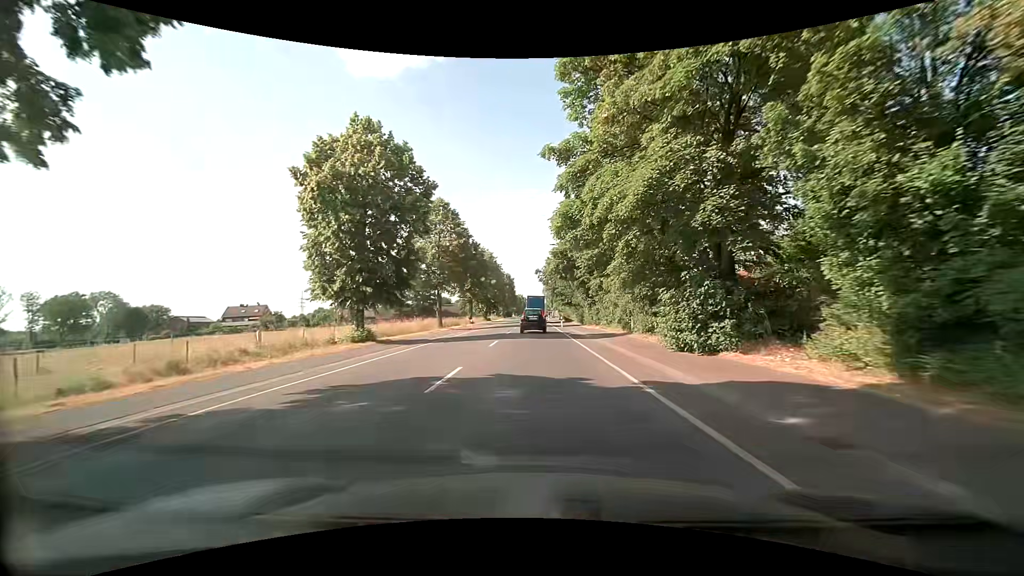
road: primary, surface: asphalt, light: Day
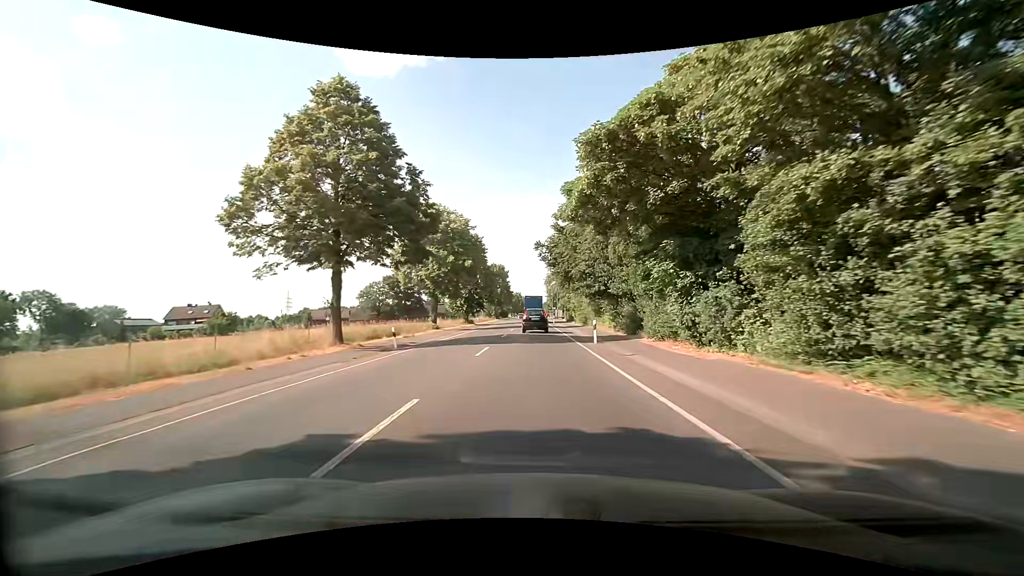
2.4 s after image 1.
(+0.4, +28.8) m; +1°
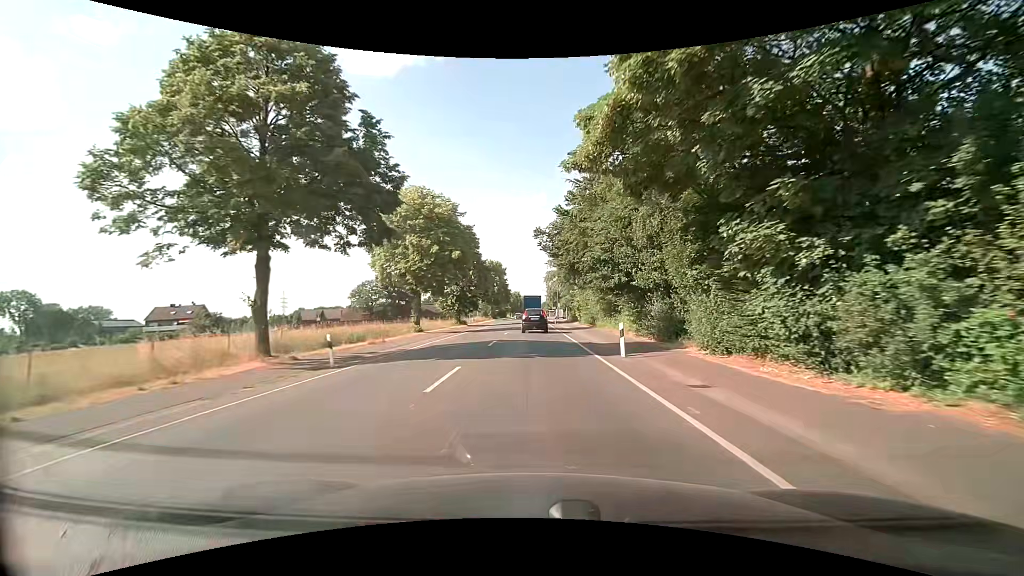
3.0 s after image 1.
(0.0, +7.3) m; 0°
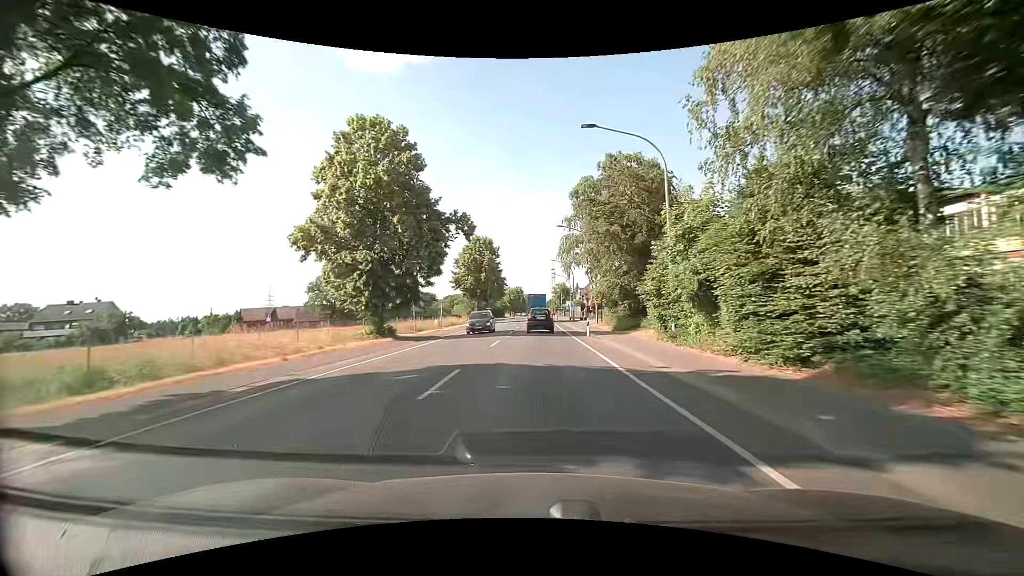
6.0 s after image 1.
(-0.4, +37.0) m; -1°
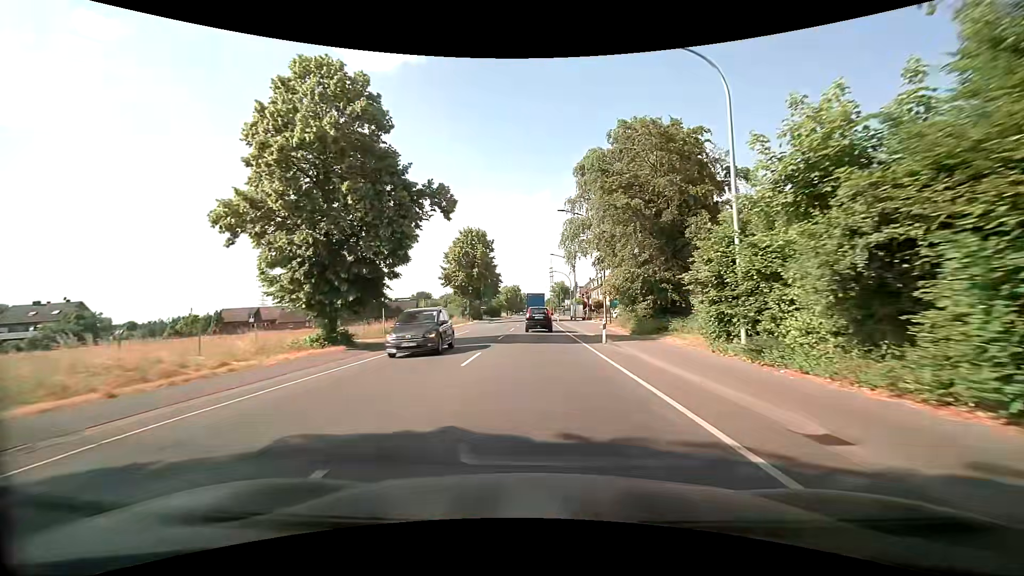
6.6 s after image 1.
(0.0, +7.4) m; 0°
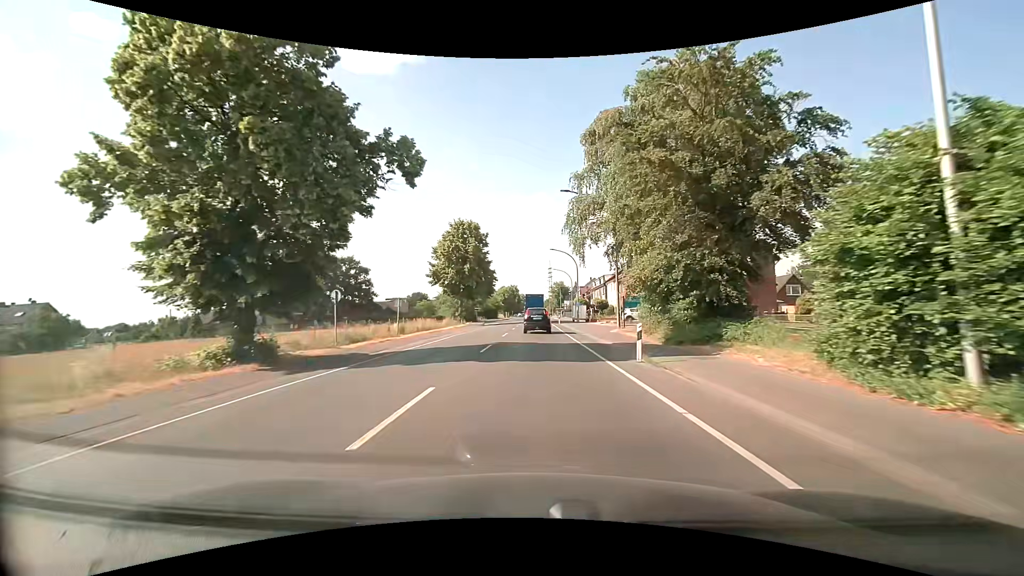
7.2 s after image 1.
(0.0, +7.4) m; 0°
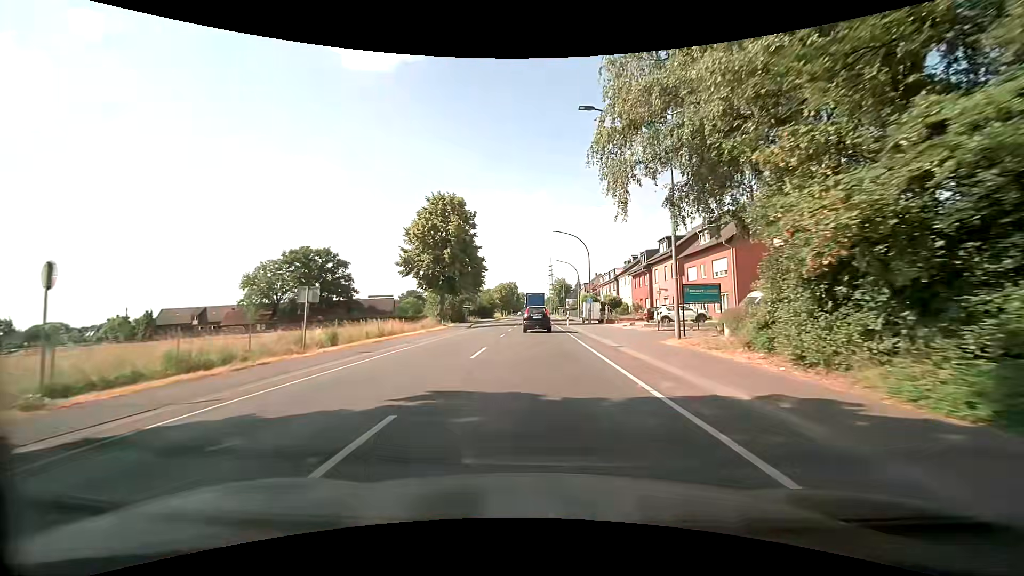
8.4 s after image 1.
(+0.1, +14.5) m; 0°
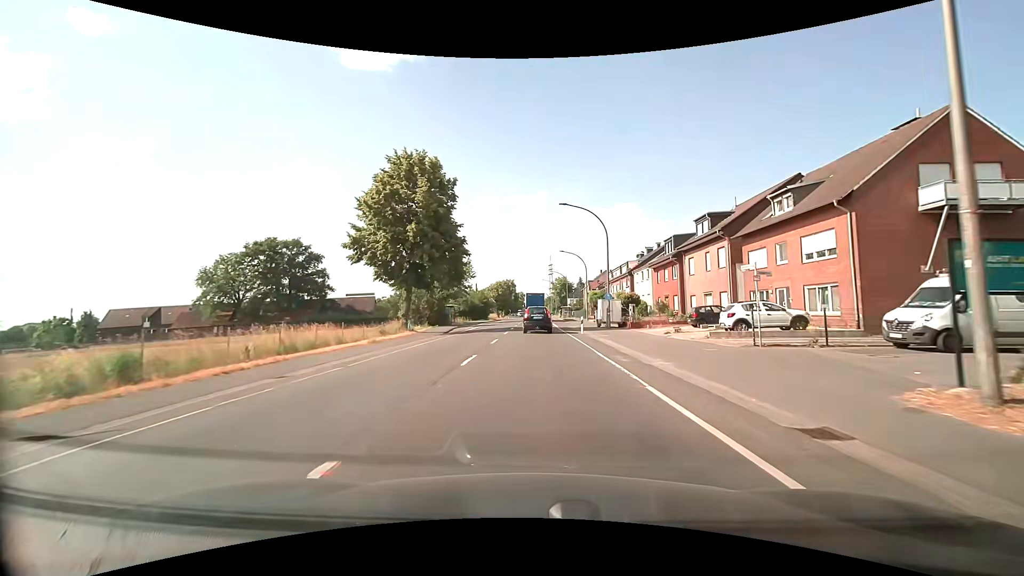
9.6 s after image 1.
(0.0, +14.1) m; 0°
(0, +10) (0, +20) (0, +30) (0, +40) (0, +50) (+1, +60) (+1, +70) (+1, +80) (+1, +90) (+1, +100) m
